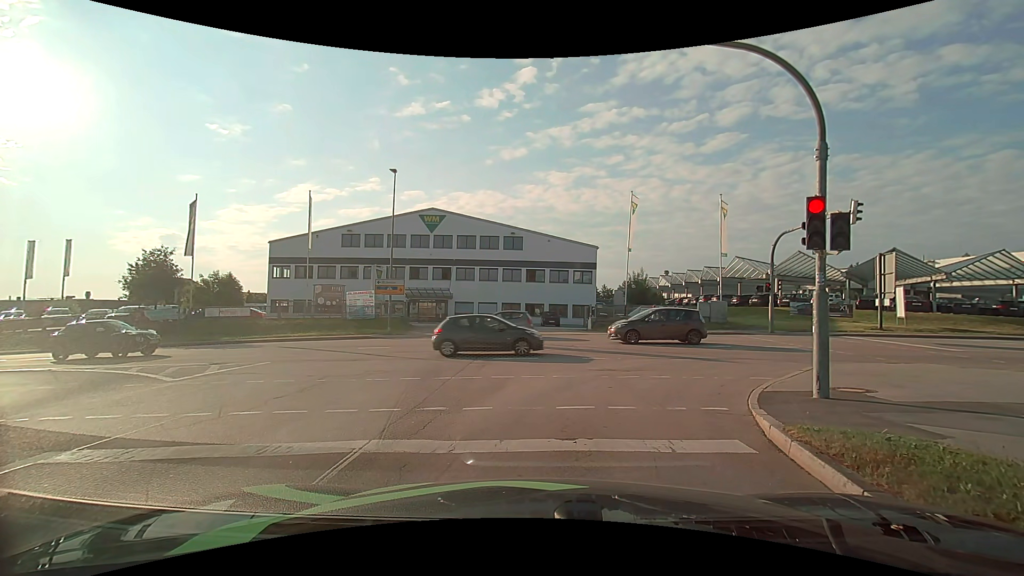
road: secondary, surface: asphalt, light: Day
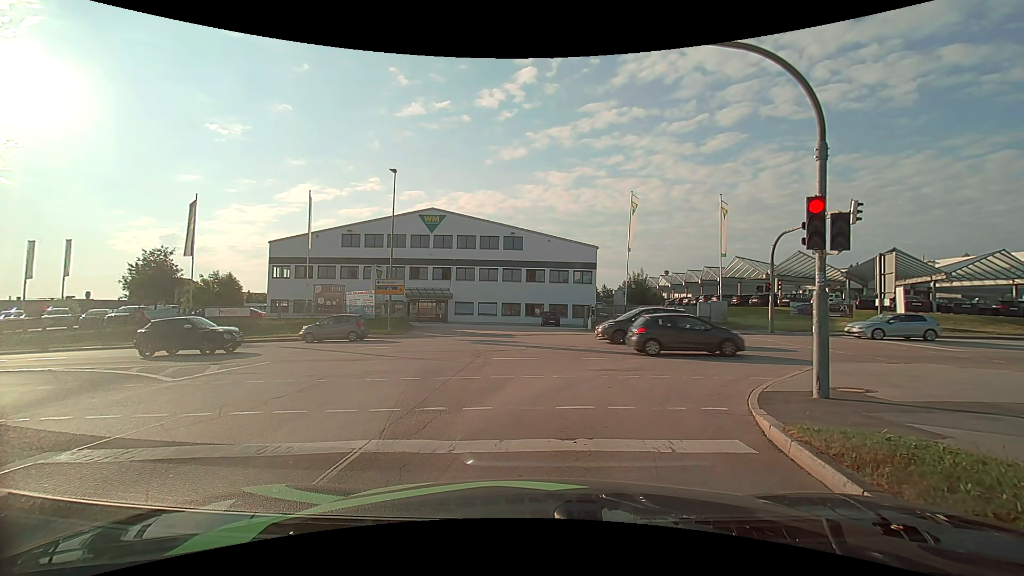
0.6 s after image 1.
(0.0, 0.0) m; 0°
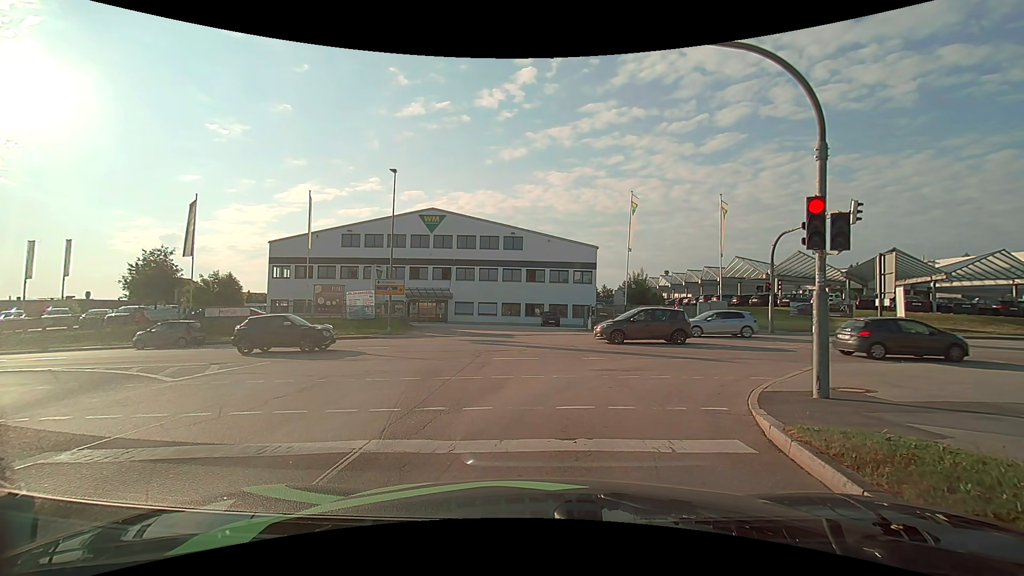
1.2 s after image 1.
(0.0, 0.0) m; 0°
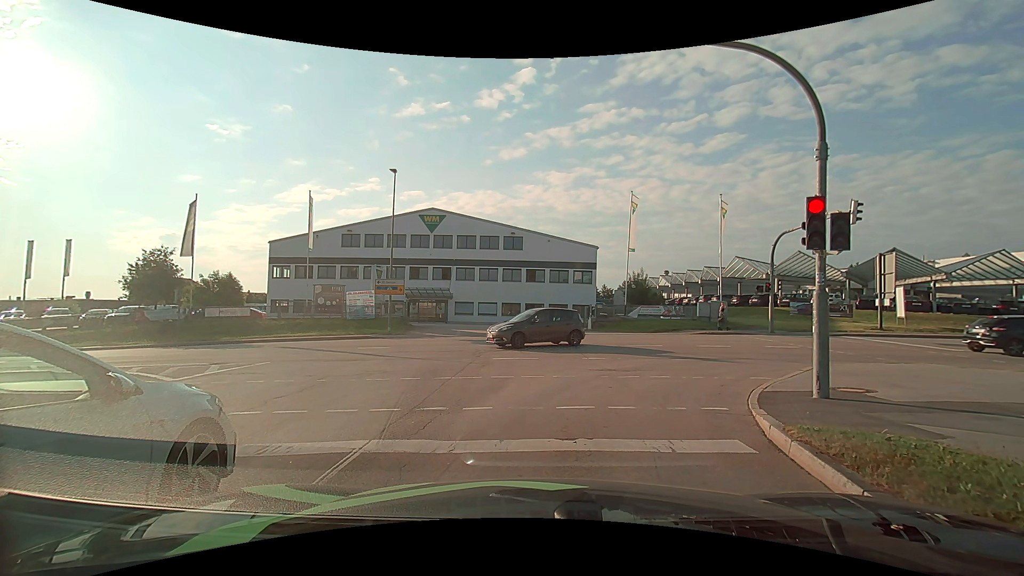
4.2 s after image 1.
(0.0, 0.0) m; 0°
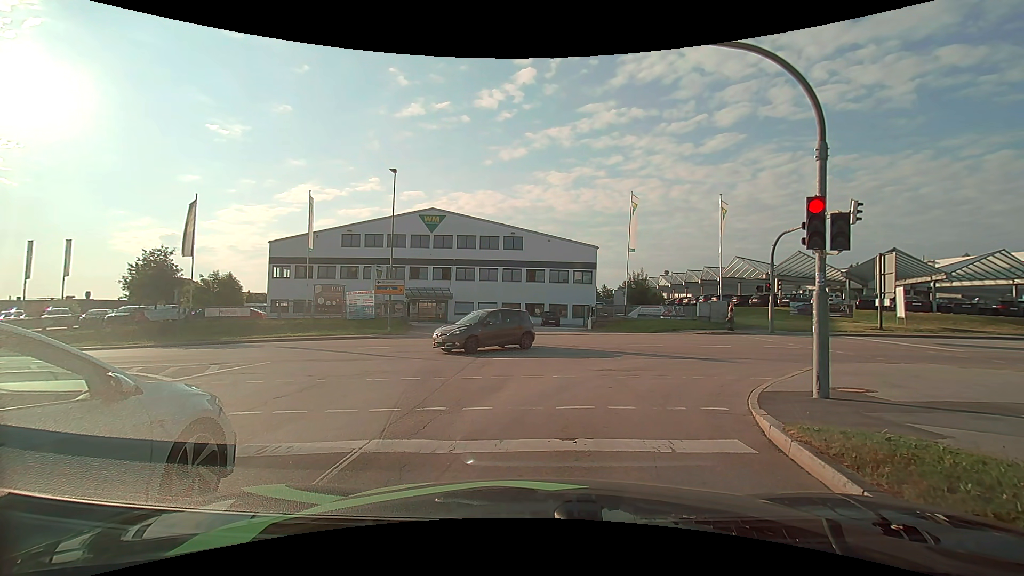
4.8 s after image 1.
(0.0, 0.0) m; 0°
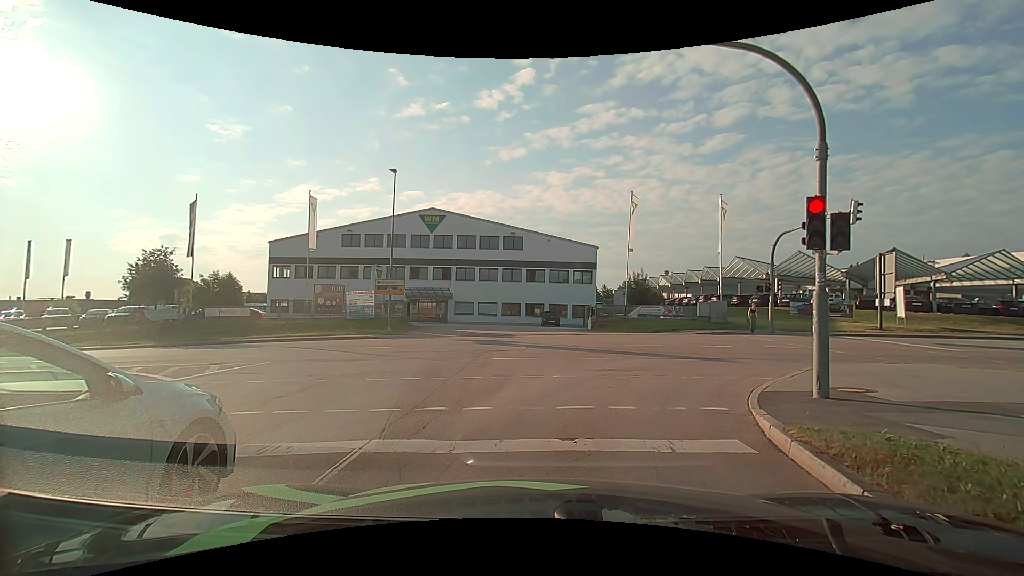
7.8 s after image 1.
(0.0, 0.0) m; 0°
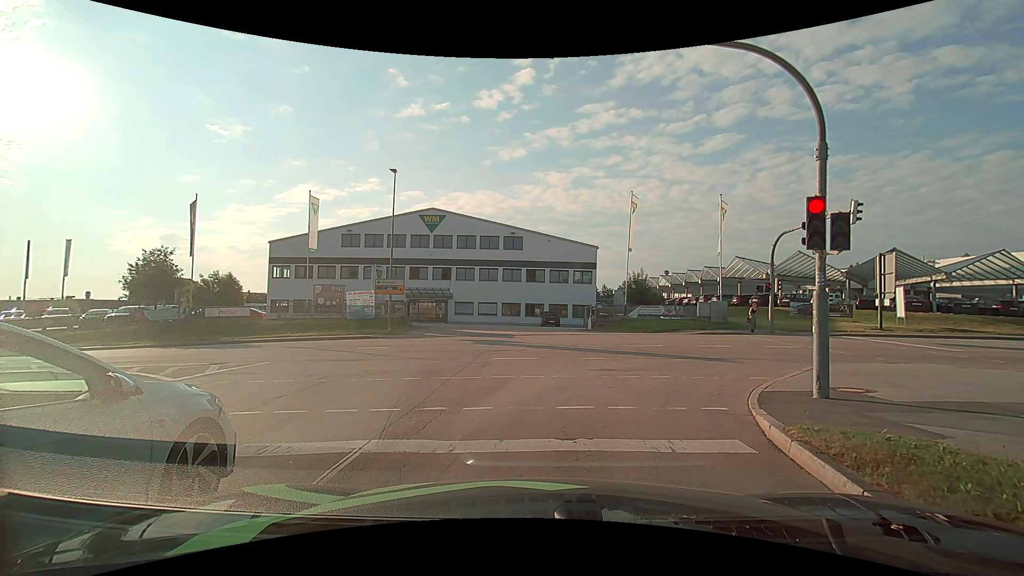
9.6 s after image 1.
(0.0, 0.0) m; 0°
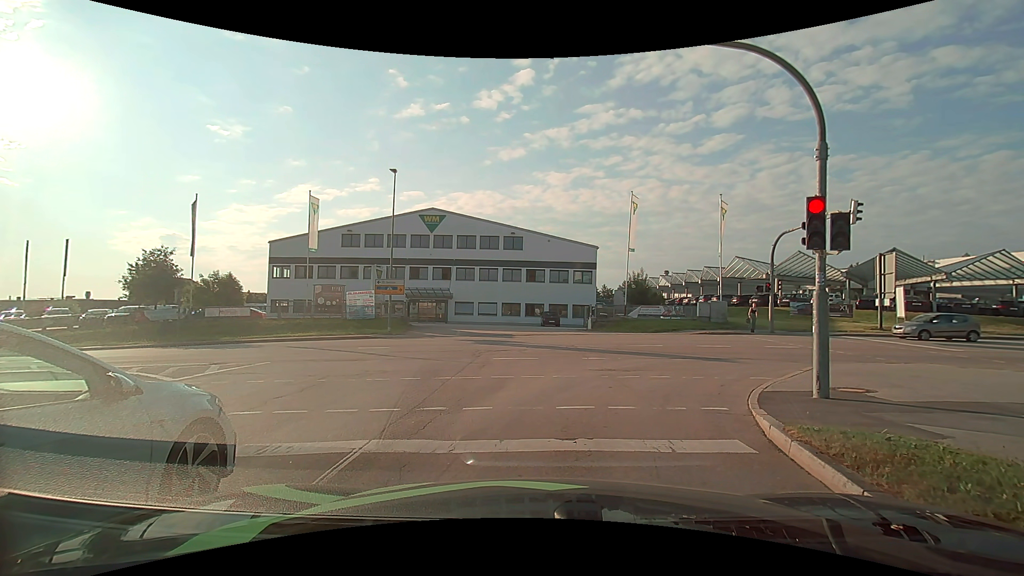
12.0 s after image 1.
(0.0, 0.0) m; 0°
